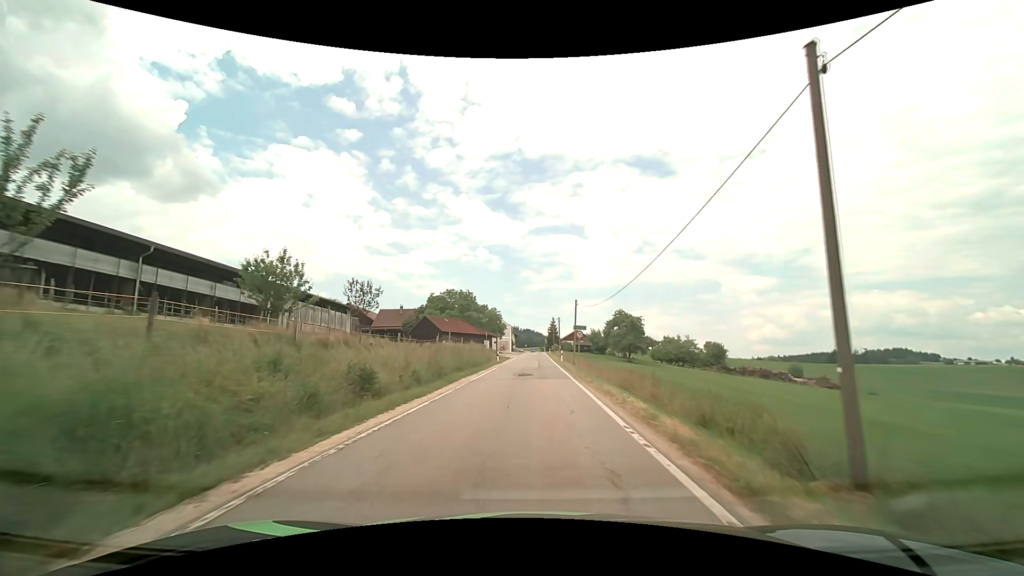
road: tertiary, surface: asphalt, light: Day
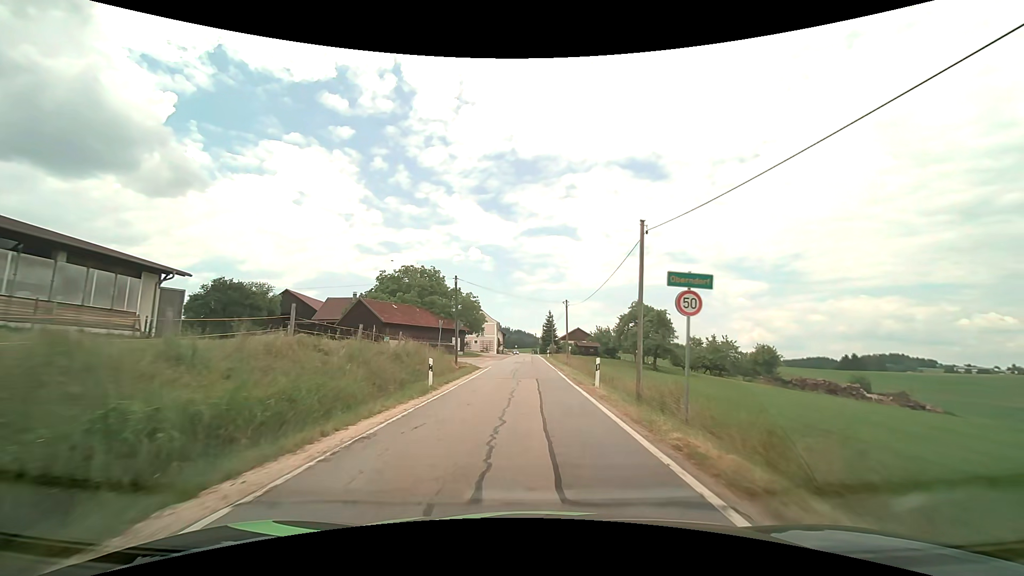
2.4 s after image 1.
(+0.1, +29.6) m; +1°
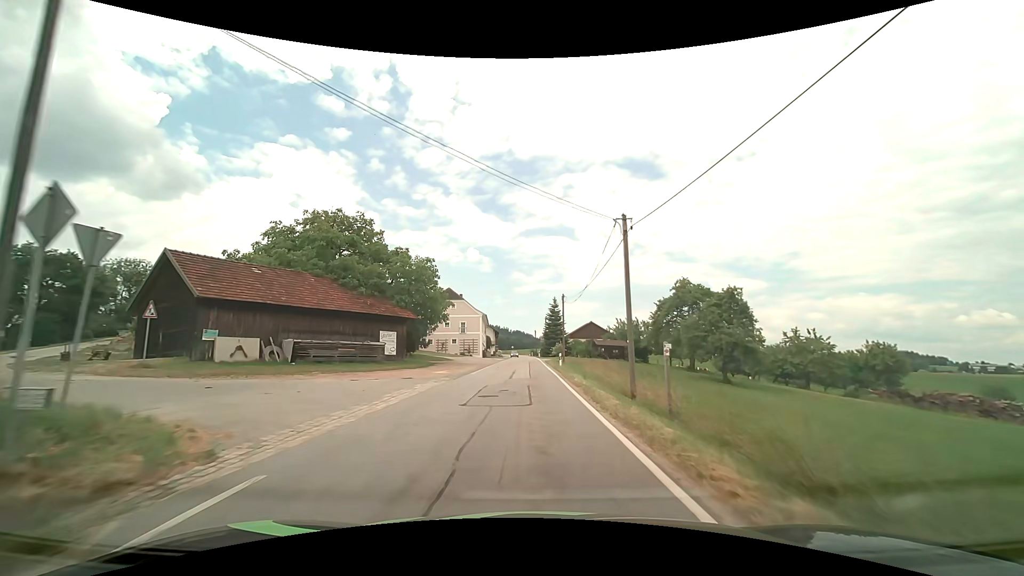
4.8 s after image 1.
(+0.1, +30.0) m; 0°
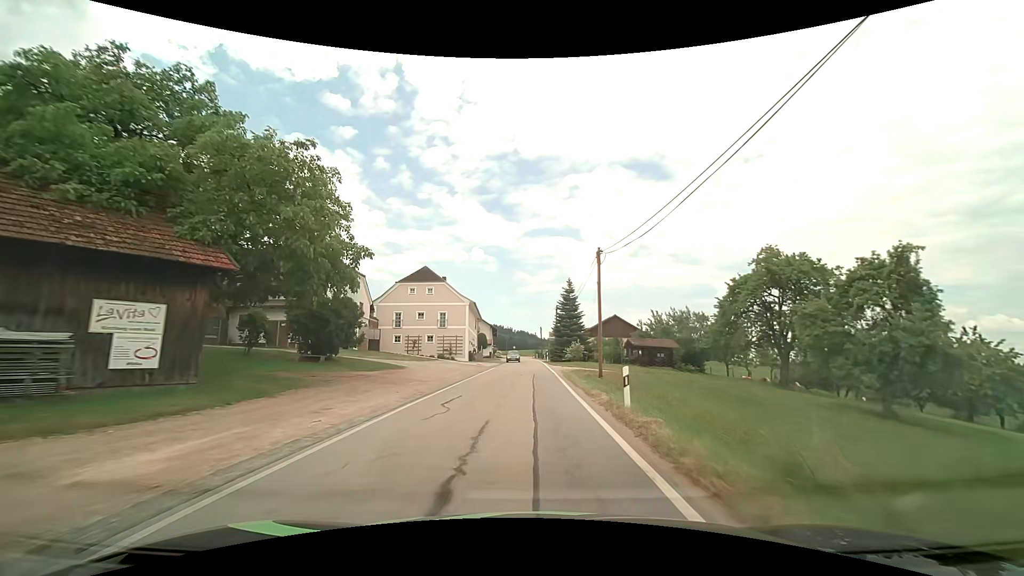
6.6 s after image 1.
(-0.2, +22.6) m; -1°
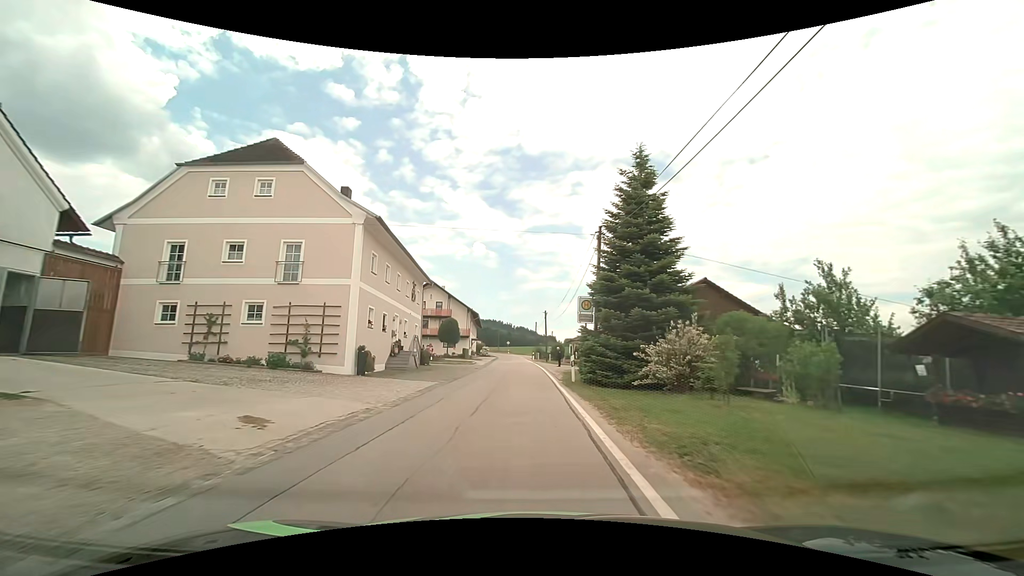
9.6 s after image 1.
(+0.3, +38.0) m; 0°
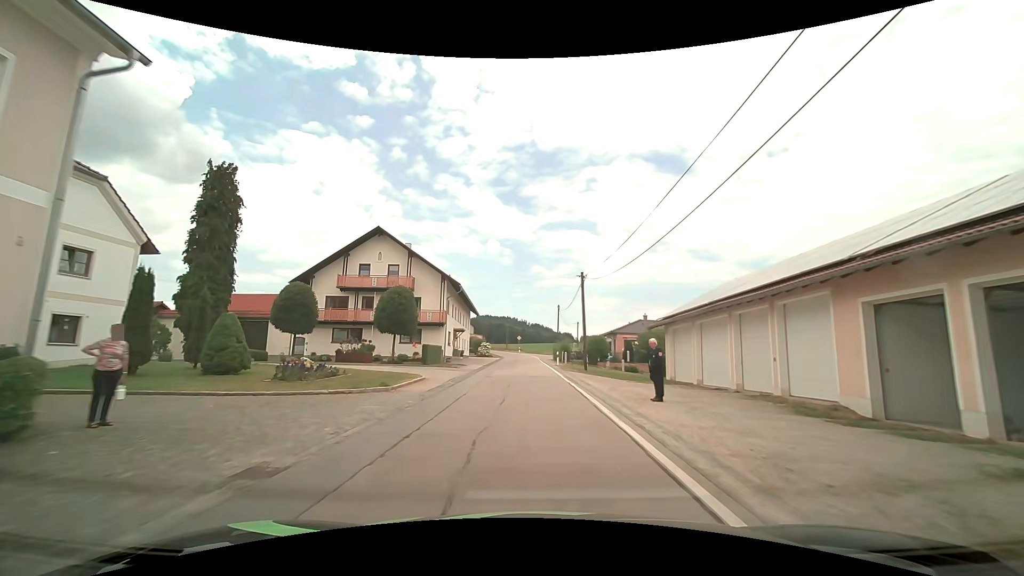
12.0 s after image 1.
(-0.5, +30.9) m; -2°
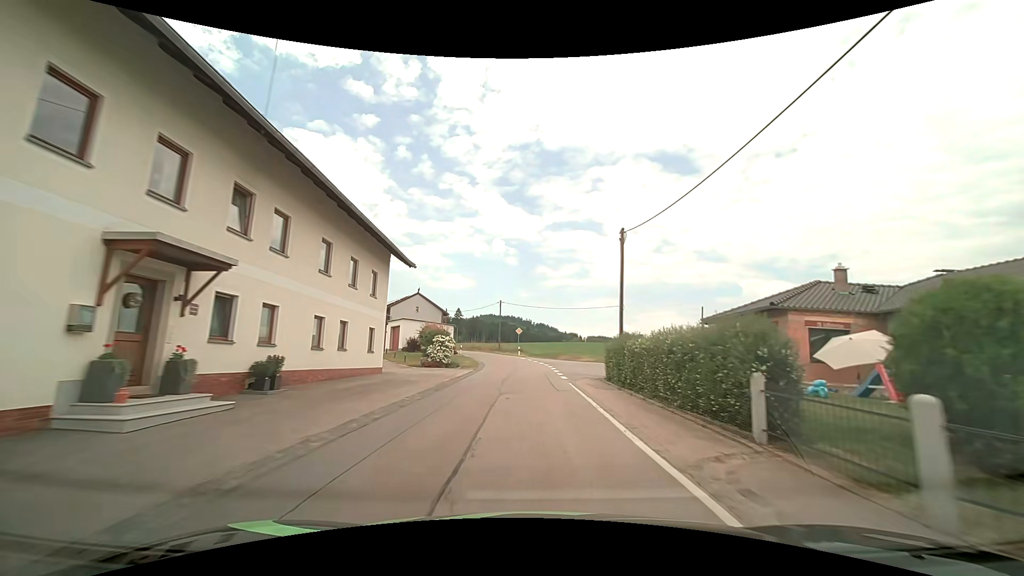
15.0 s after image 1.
(-0.2, +39.2) m; 0°
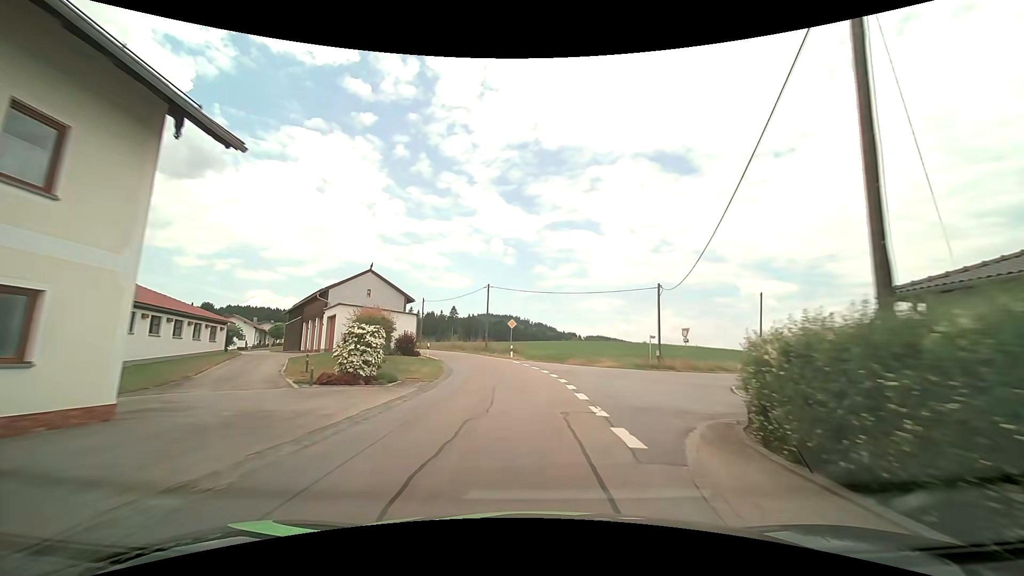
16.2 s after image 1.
(0.0, +15.8) m; 0°
(0, +10) (0, +20) (-1, +30) (-4, +40) (-8, +49) (-13, +57) (-19, +65) (-24, +74) (-30, +82) (-35, +91) m
